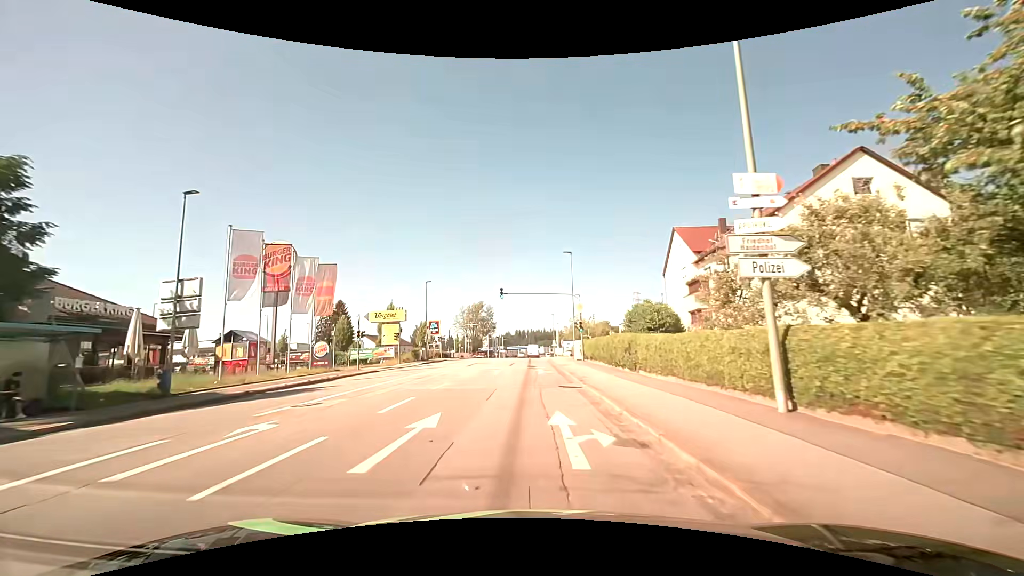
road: tertiary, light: Day
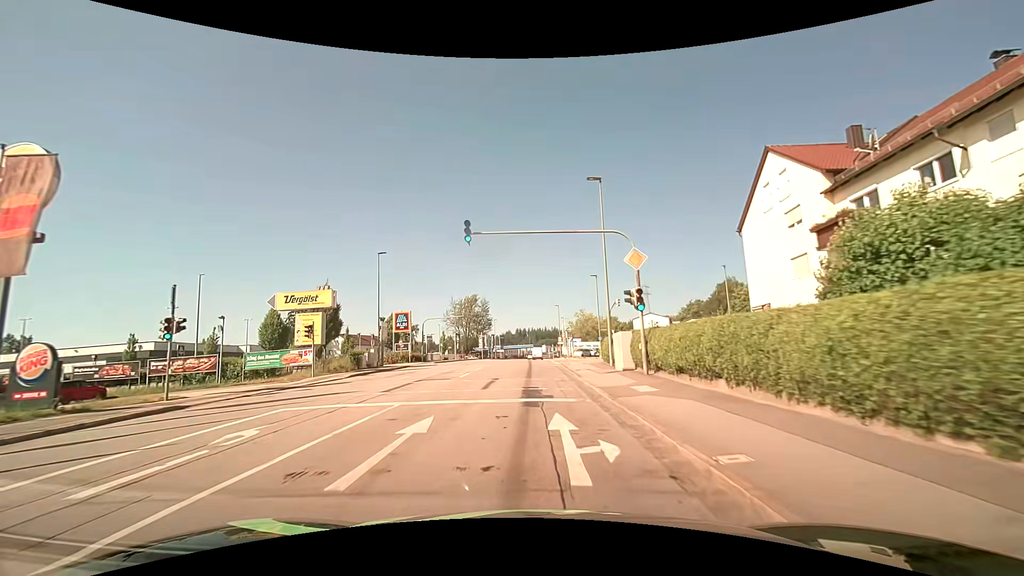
(-0.1, +20.8) m; 0°
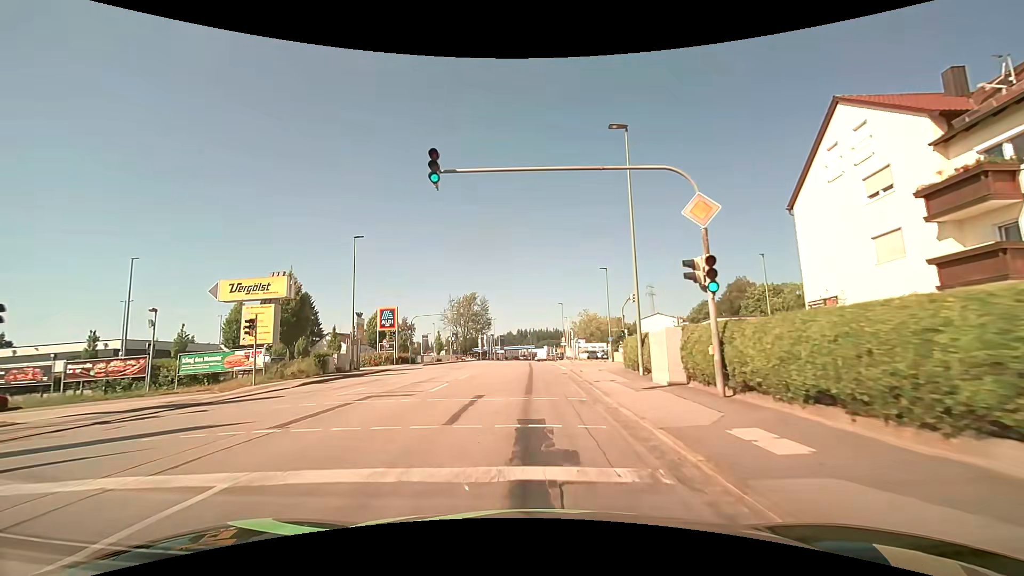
(0.0, +6.8) m; 0°
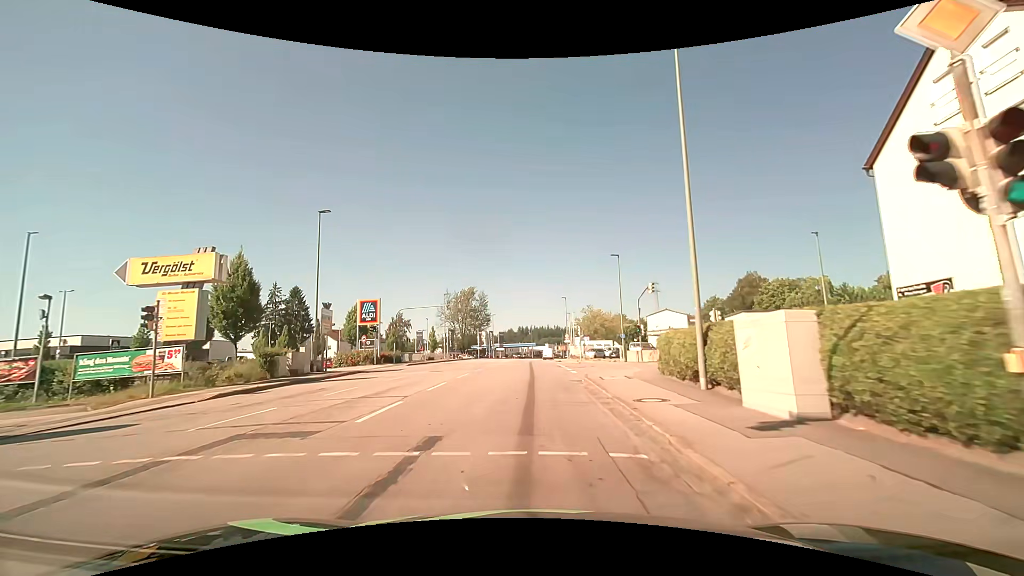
(0.0, +6.7) m; 0°
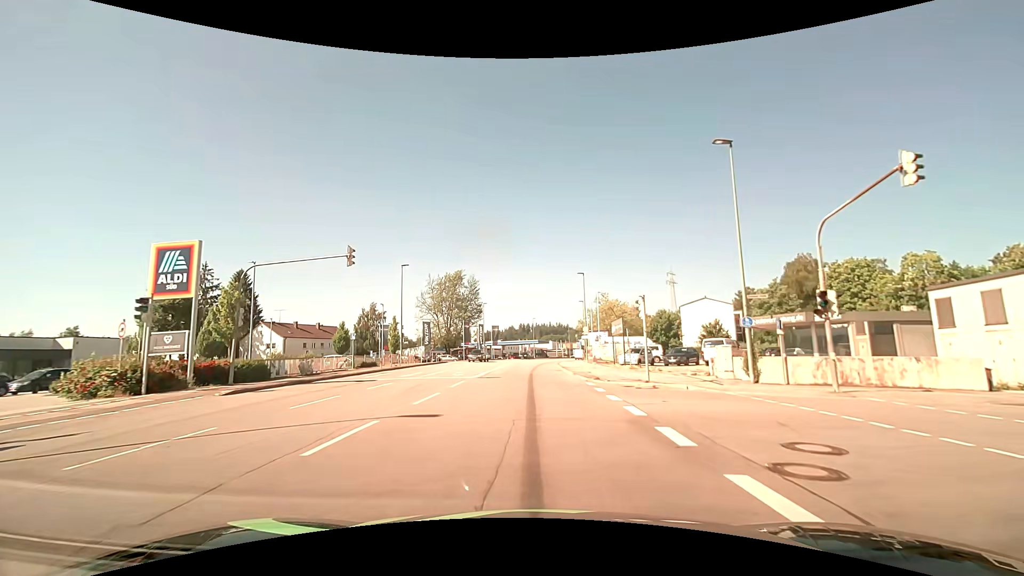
(0.0, +26.5) m; 0°
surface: asphalt
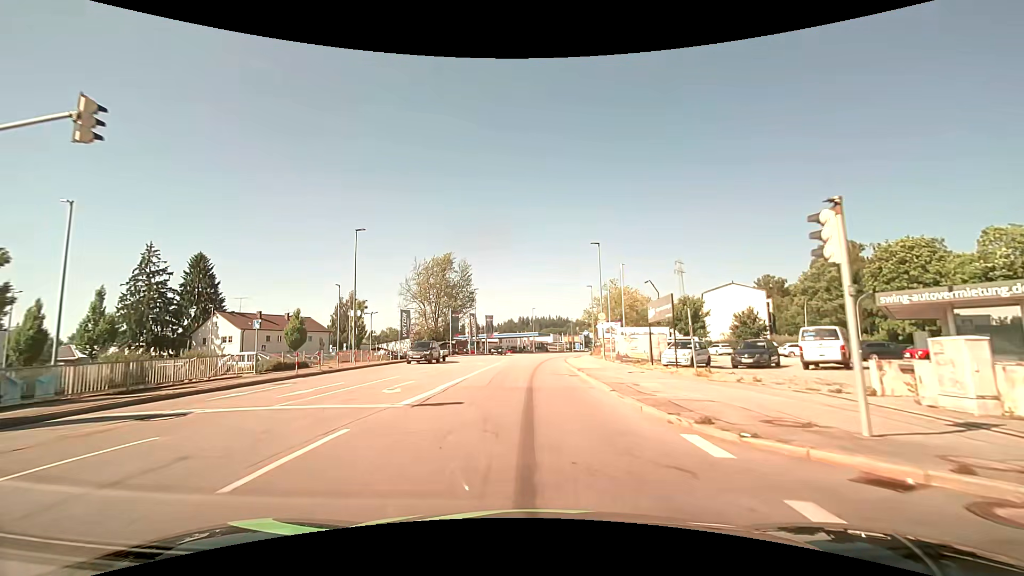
(0.0, +13.4) m; 0°
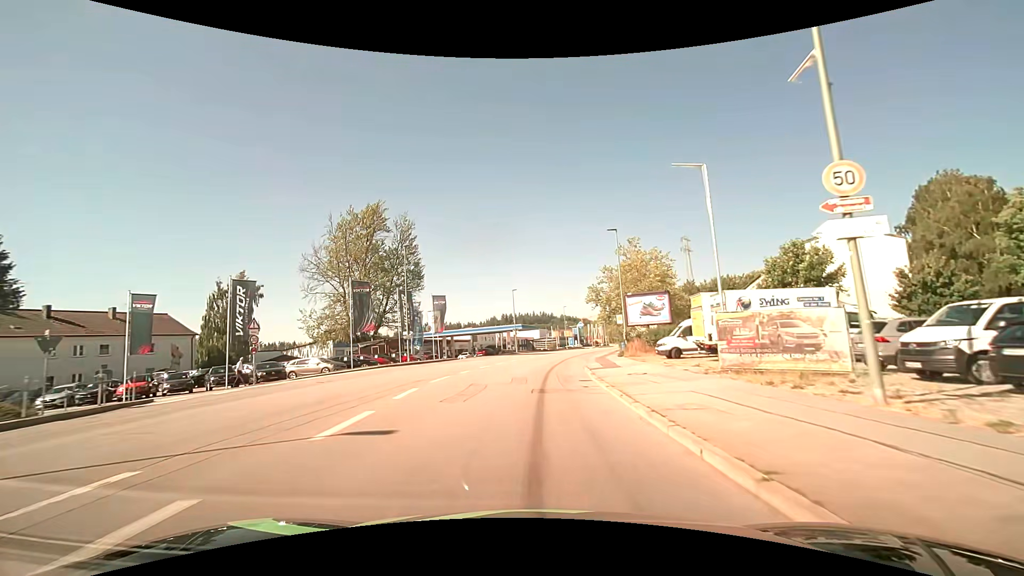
(+0.3, +34.9) m; +2°
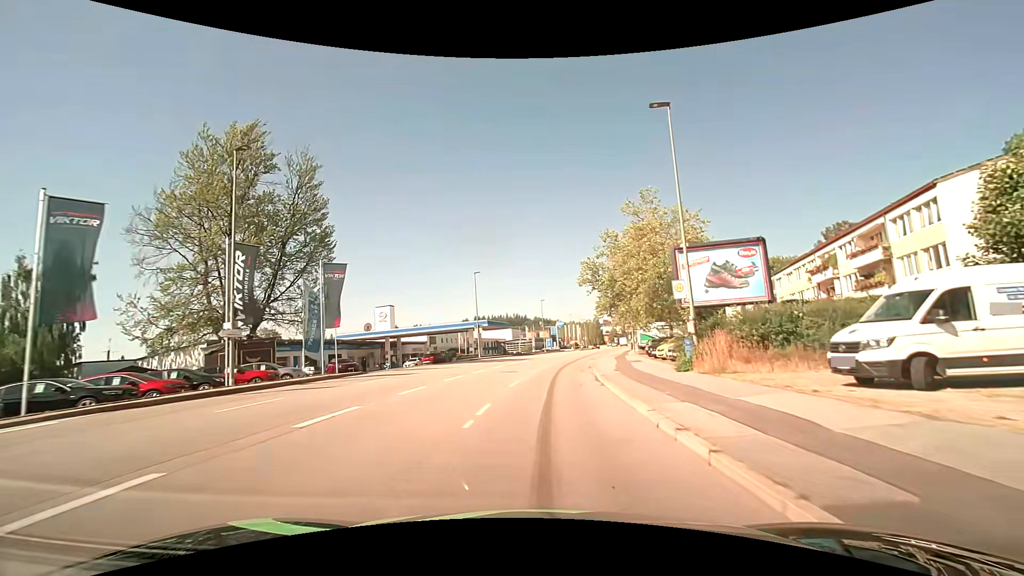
(+0.5, +22.0) m; +3°
(0, +10) (+1, +20) (+2, +30) (+3, +40) (+4, +50) (+6, +60) (+8, +69) (+10, +79) (+13, +89) (+15, +99) m
